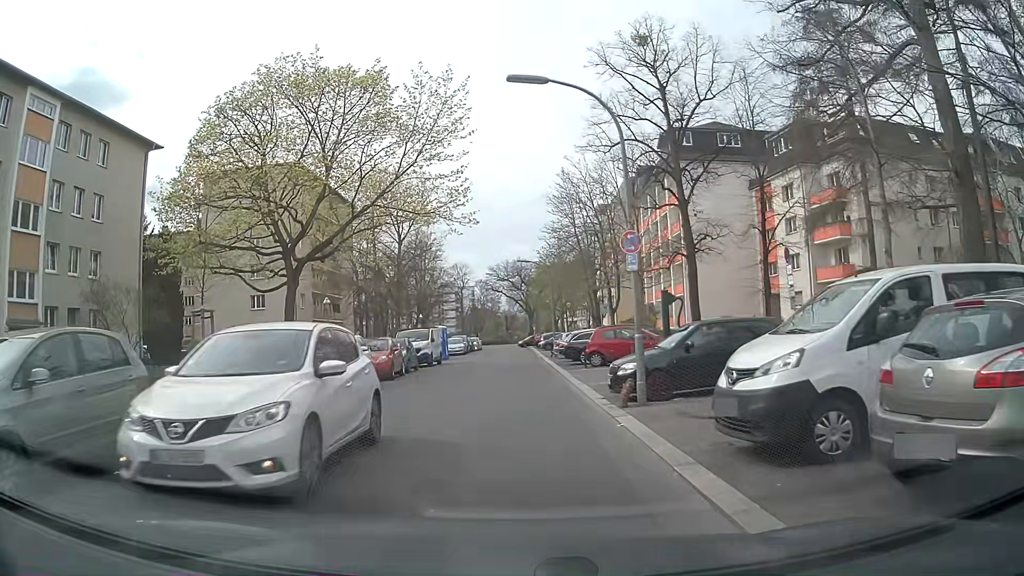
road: residential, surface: asphalt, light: Day
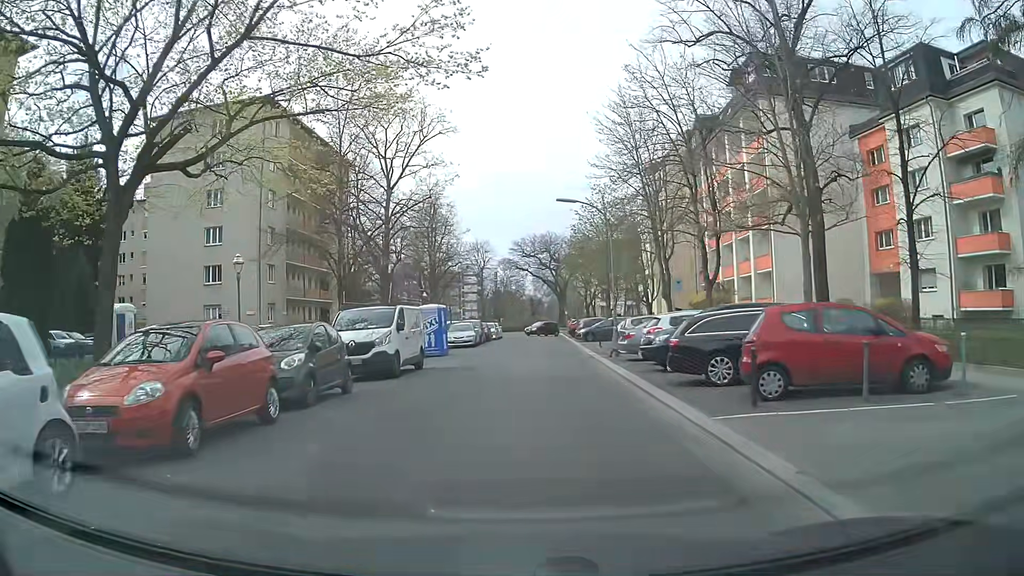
(0.0, +16.3) m; +1°
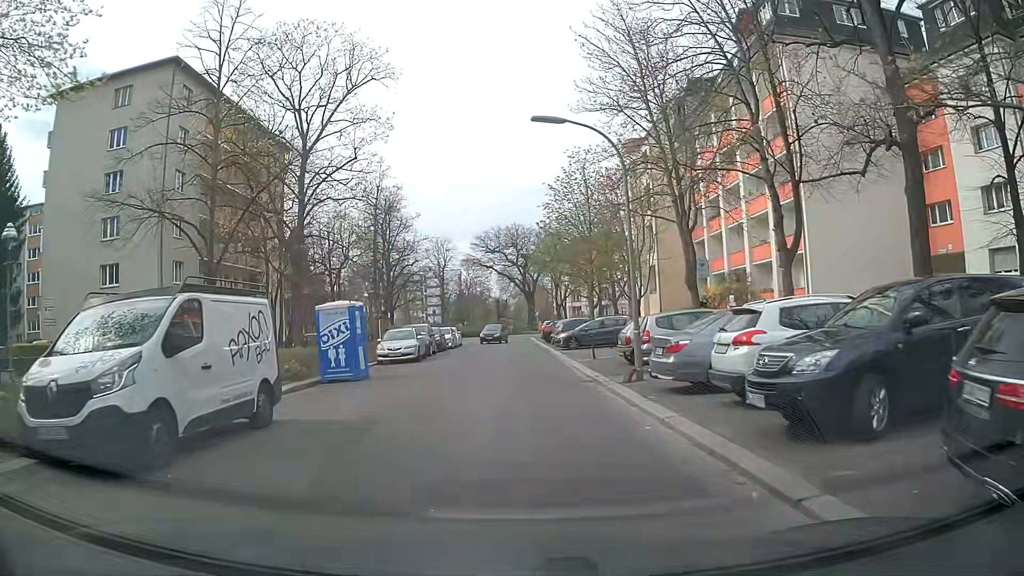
(0.0, +10.7) m; +3°
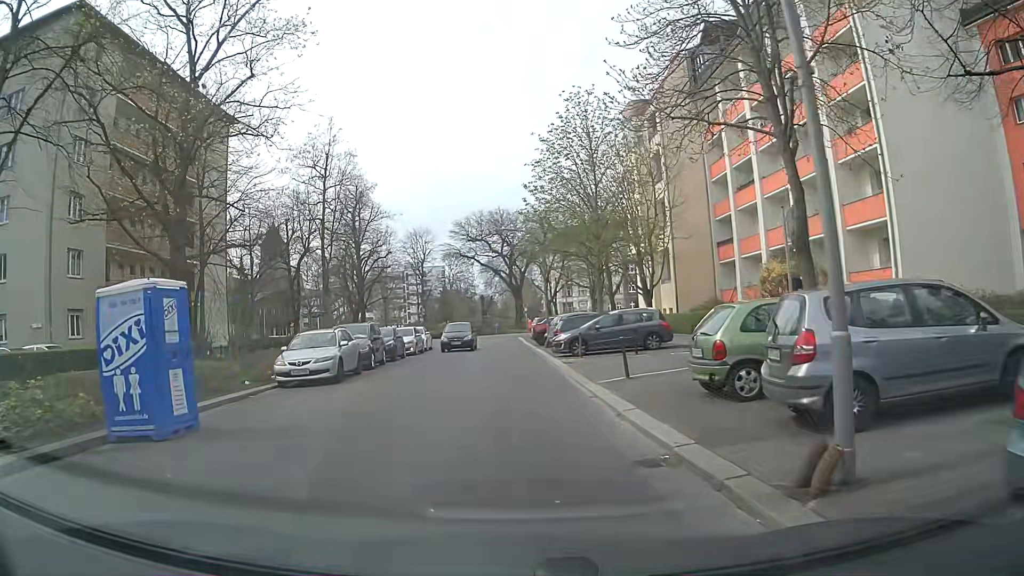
(0.0, +10.6) m; -1°
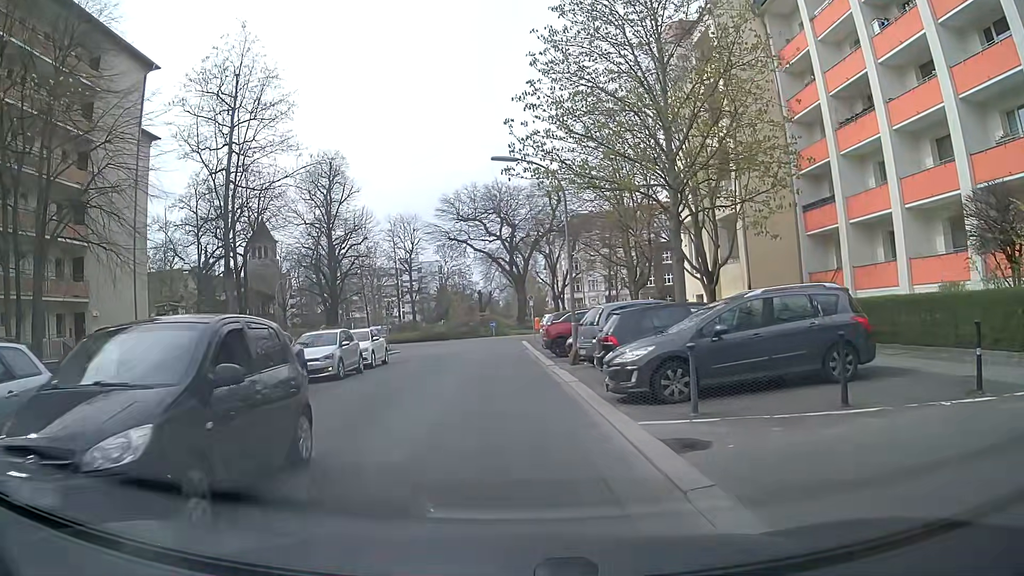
(+0.3, +14.4) m; 0°
